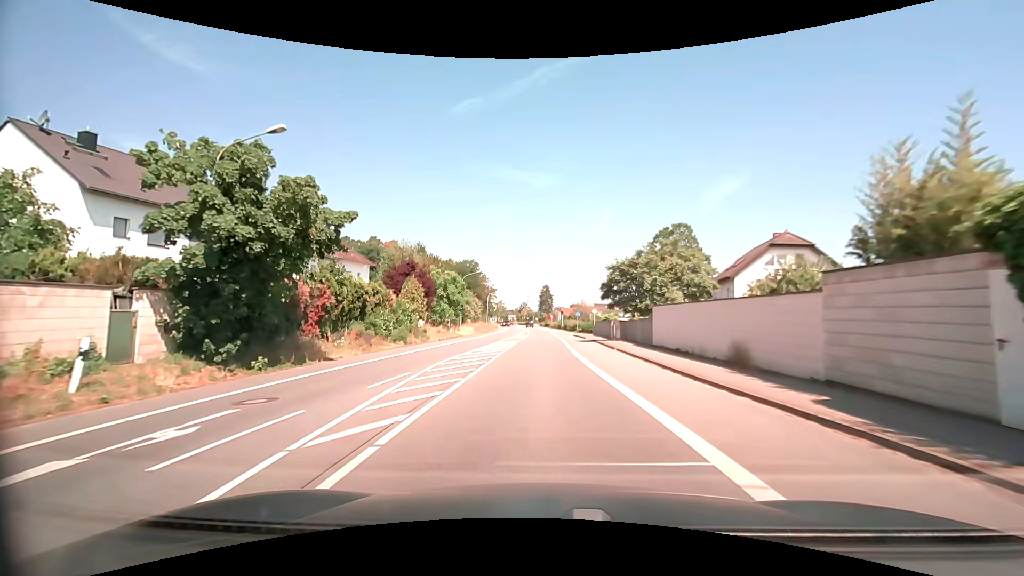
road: primary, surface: asphalt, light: Day
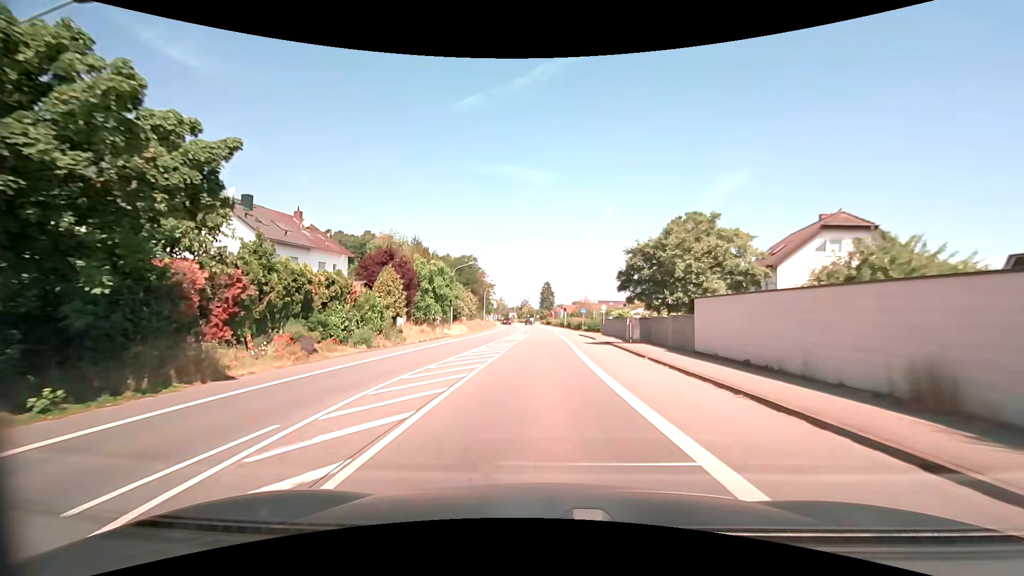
(0.0, +7.1) m; 0°
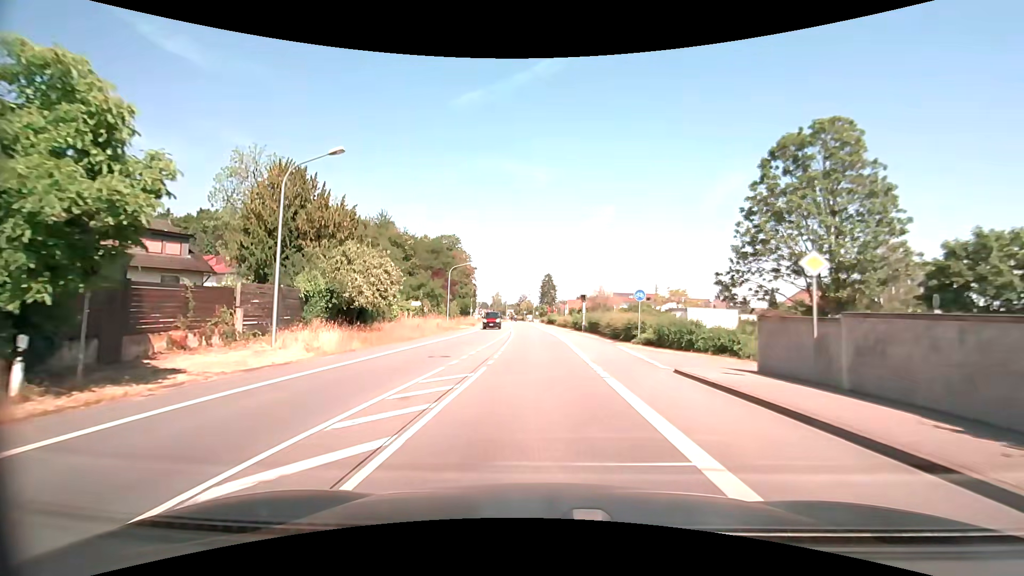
(0.0, +36.2) m; 0°
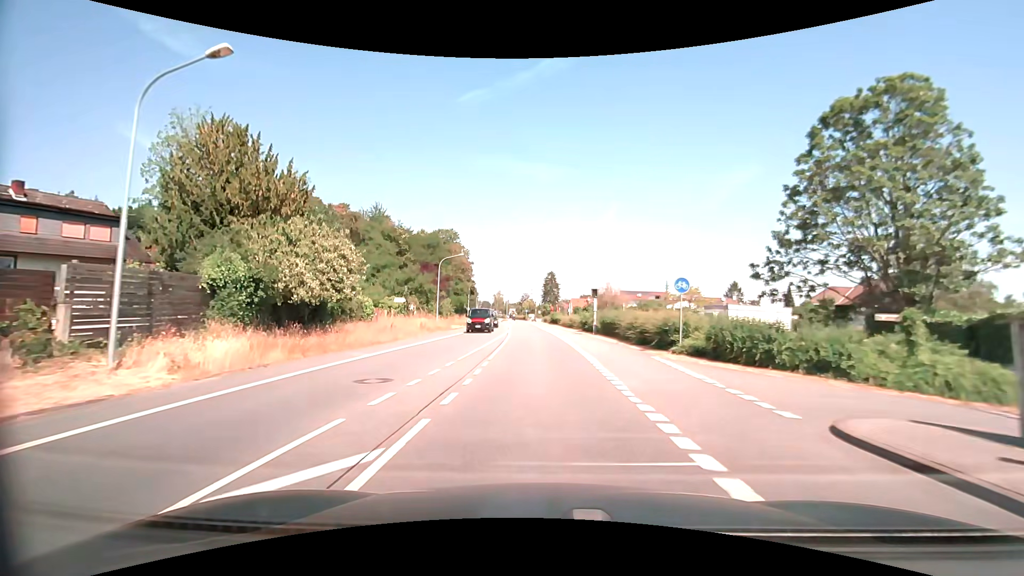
(0.0, +7.2) m; 0°
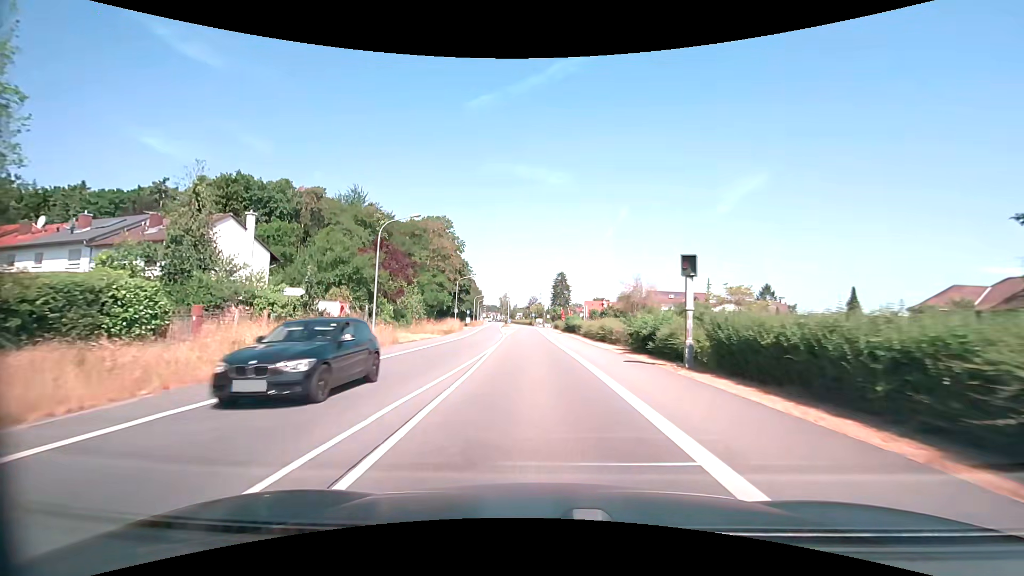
(-0.3, +21.5) m; -1°
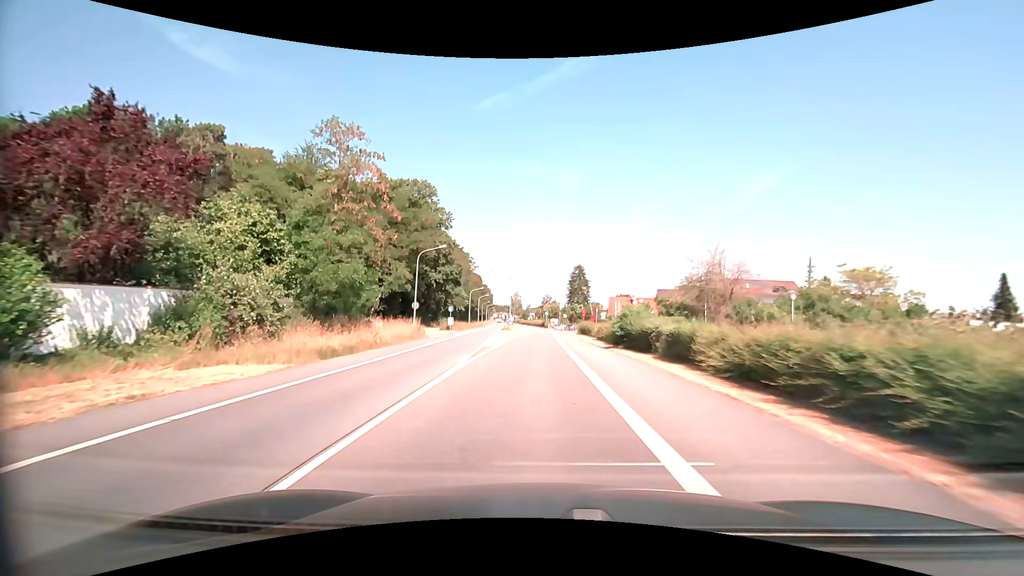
(-0.4, +28.8) m; -2°
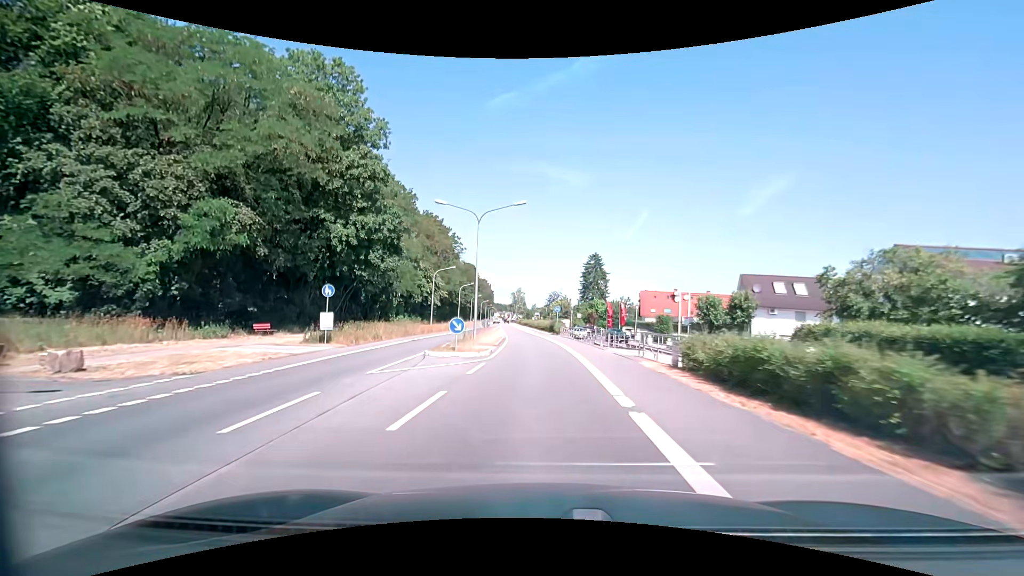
(-0.3, +36.8) m; -1°
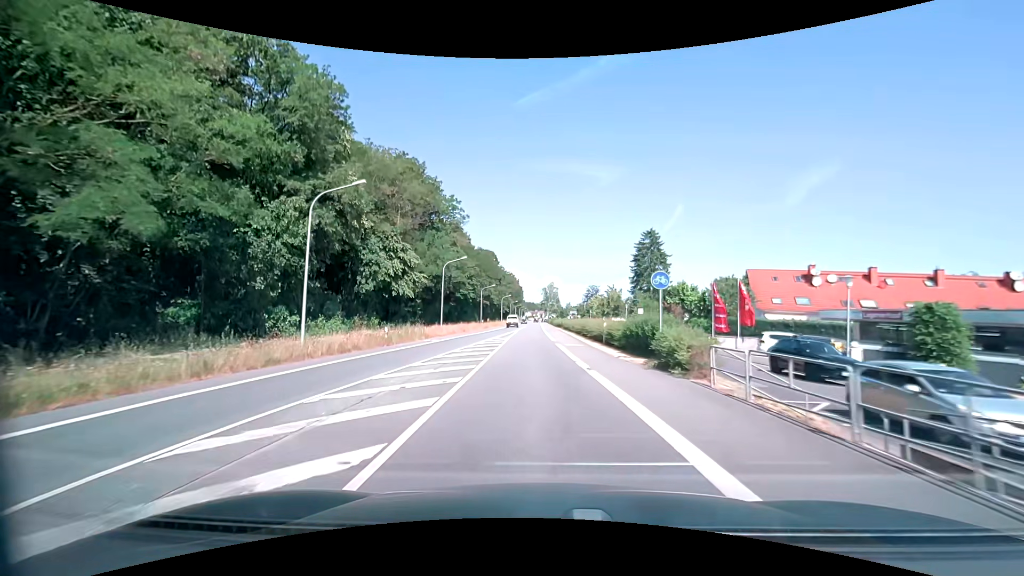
(-1.0, +37.5) m; -4°
(0, +10) (0, +20) (-1, +30) (-1, +40) (-1, +50) (-1, +60) (-1, +70) (-2, +80) (-2, +90) (-2, +100) m
